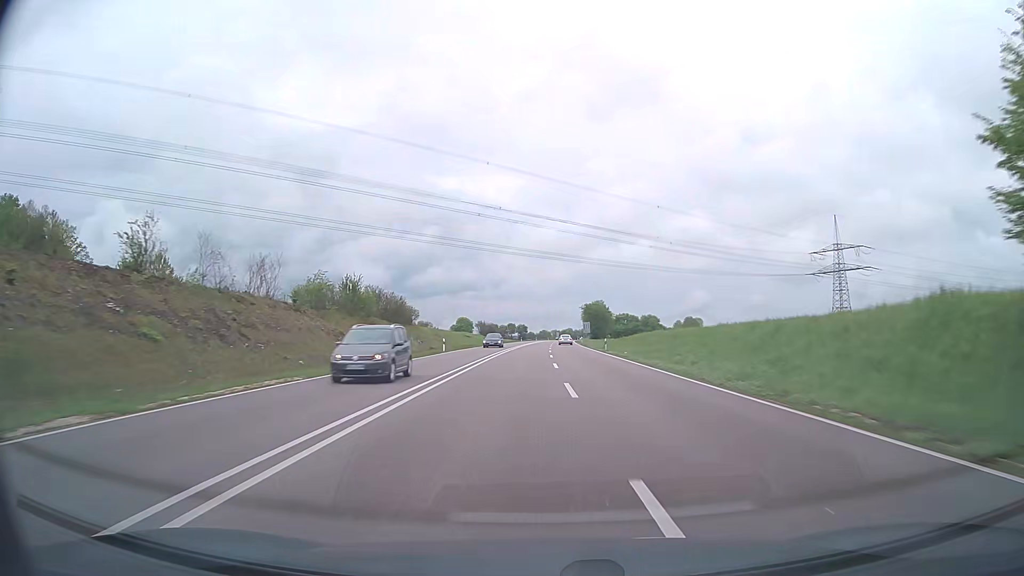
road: trunk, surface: asphalt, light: Day
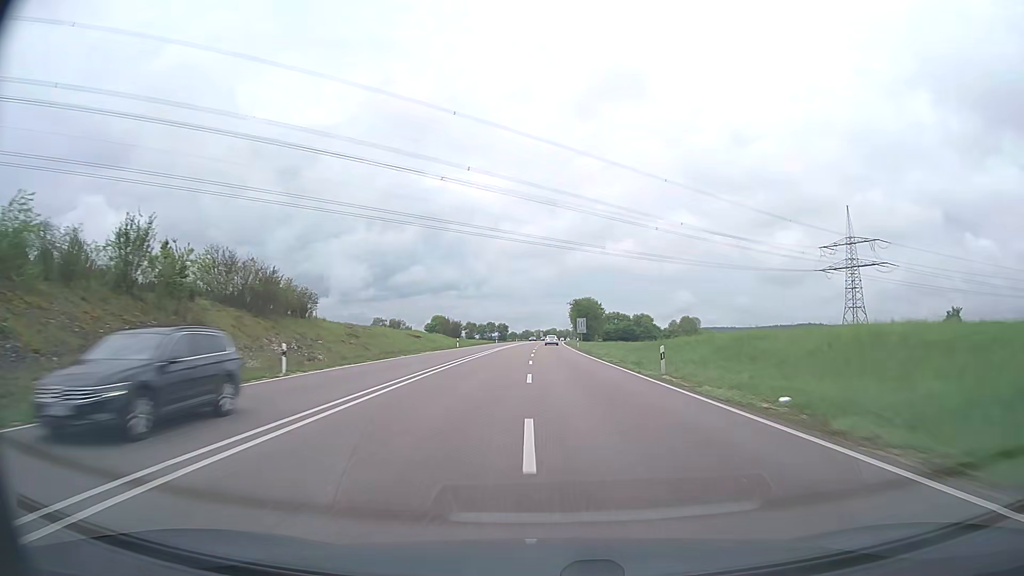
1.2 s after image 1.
(+0.3, +31.6) m; +1°
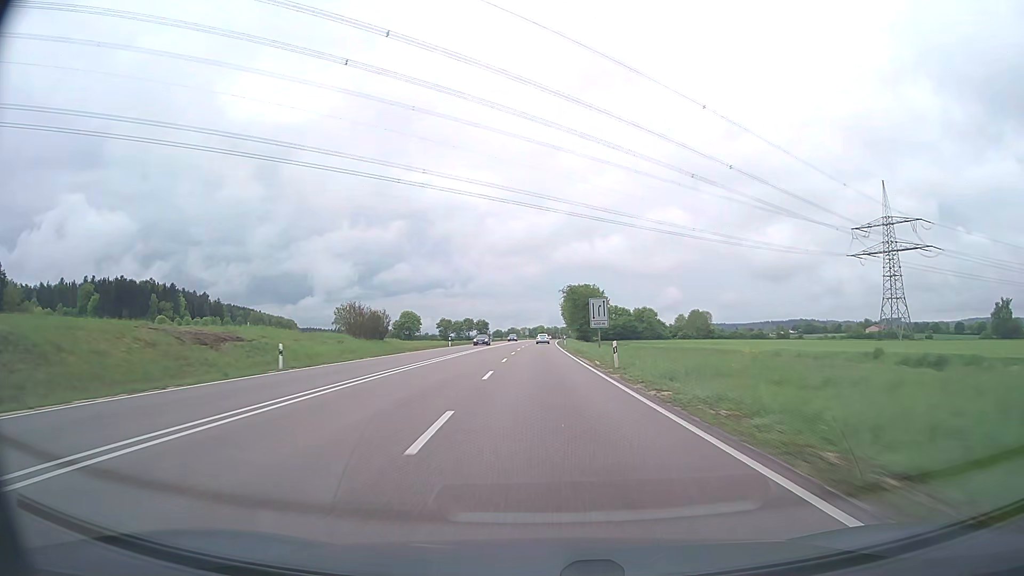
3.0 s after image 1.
(+0.5, +47.1) m; +1°
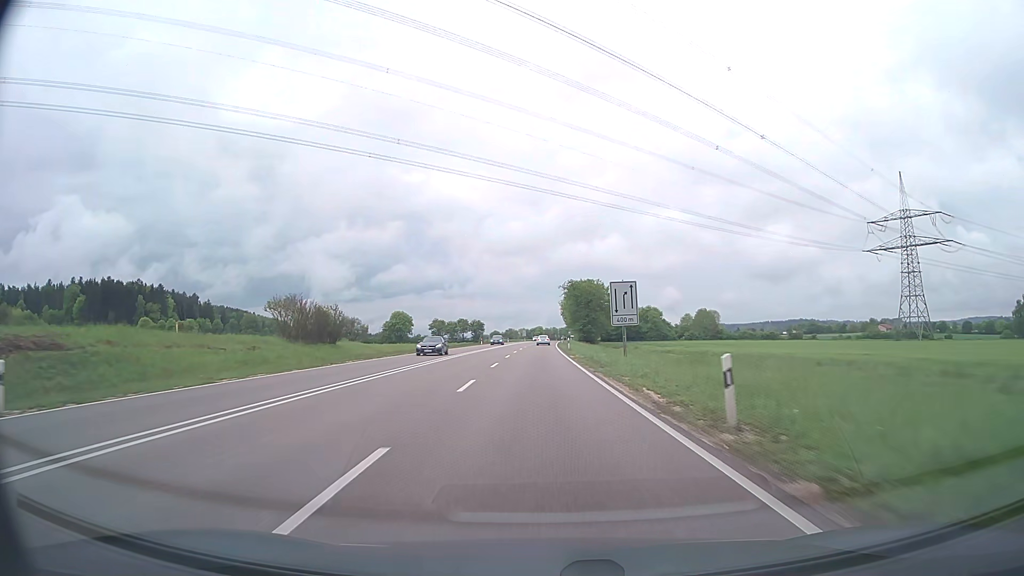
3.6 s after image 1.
(0.0, +15.7) m; 0°
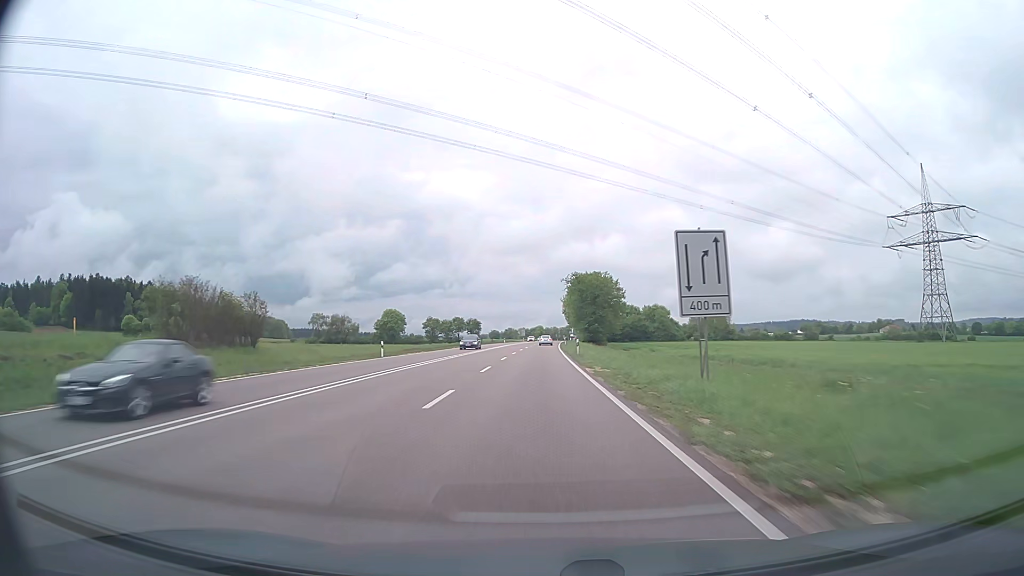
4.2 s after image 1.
(0.0, +15.7) m; 0°
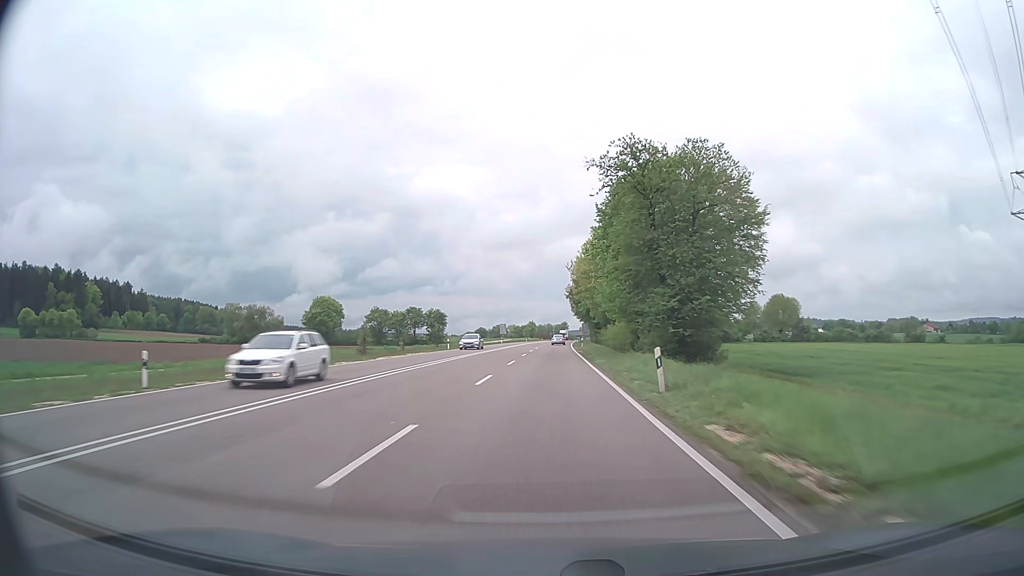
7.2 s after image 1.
(+0.1, +78.5) m; 0°
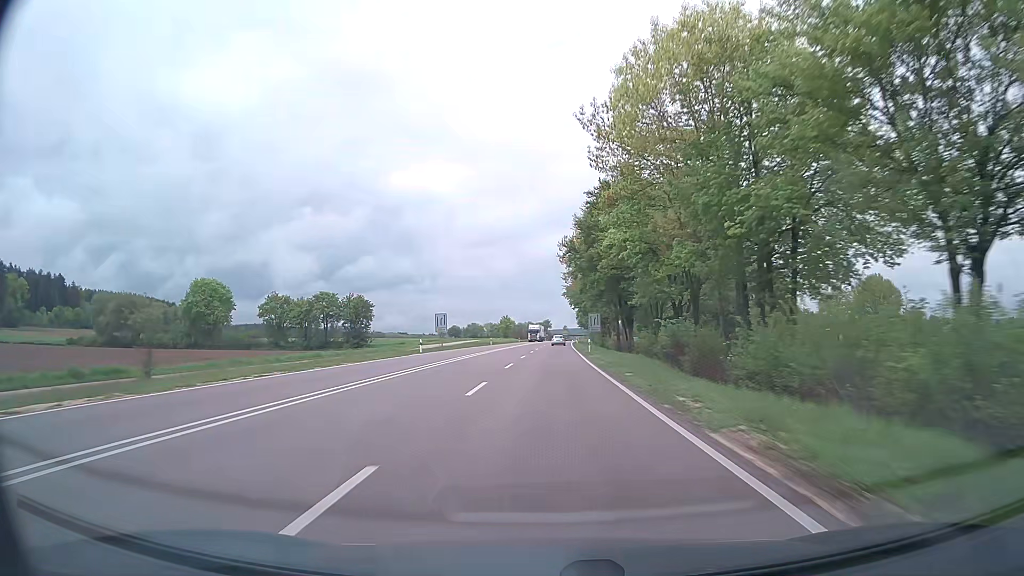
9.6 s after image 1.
(+0.8, +63.2) m; +2°
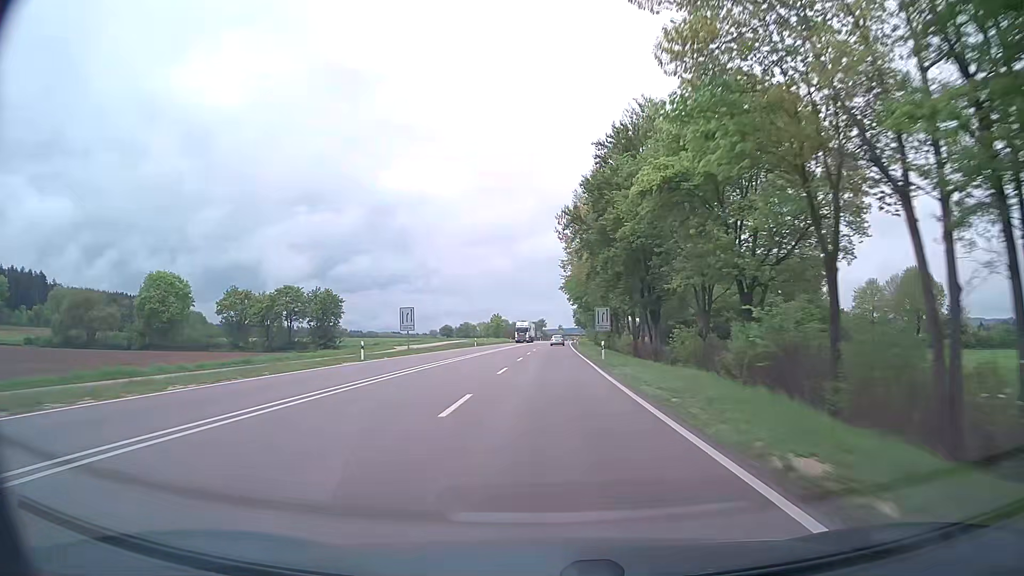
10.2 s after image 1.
(0.0, +15.8) m; 0°
(0, +10) (0, +20) (0, +30) (0, +40) (+1, +50) (+1, +60) (+1, +70) (+2, +80) (+2, +90) (+2, +100) m
